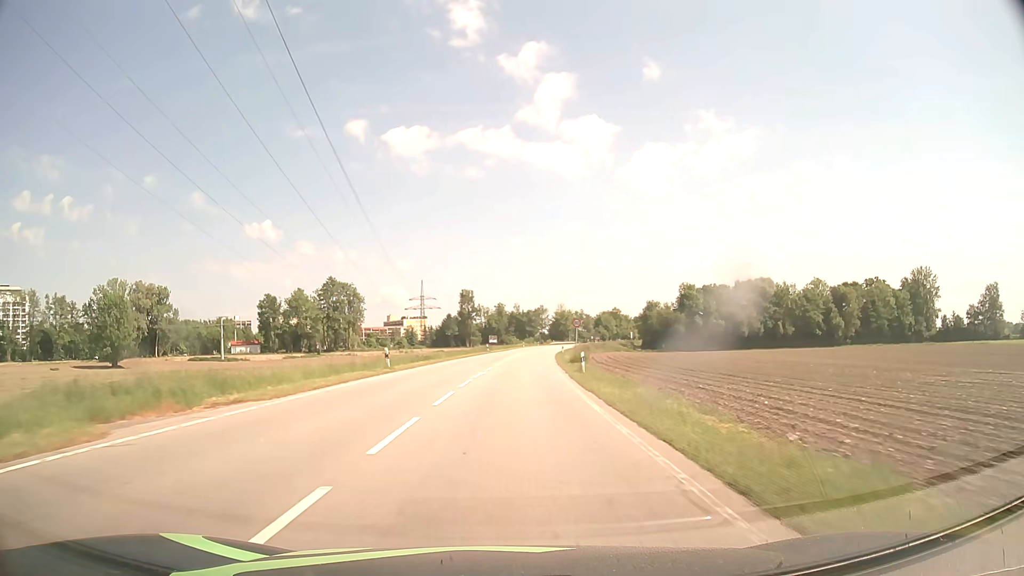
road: secondary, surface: asphalt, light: Day
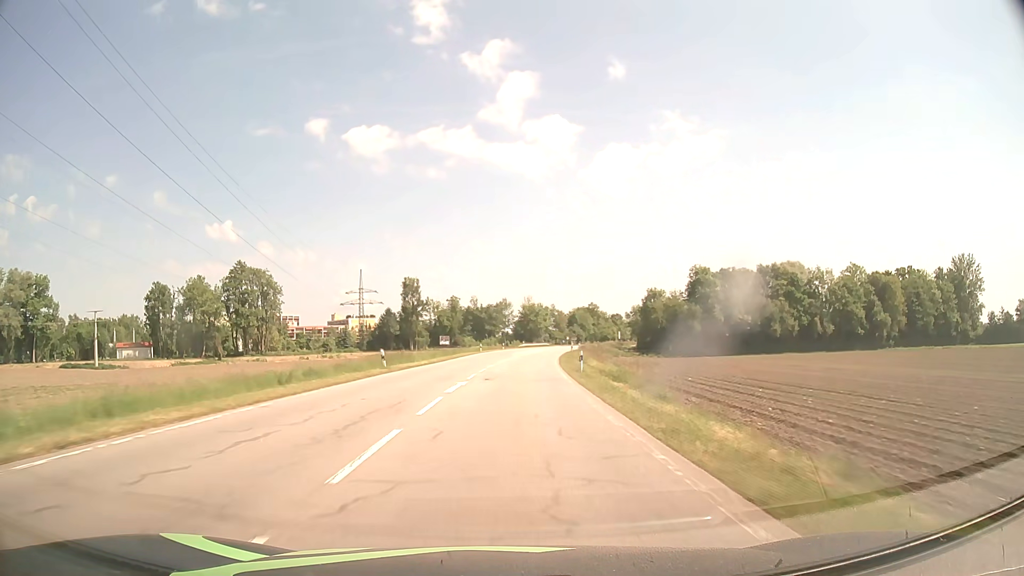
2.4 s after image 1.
(+1.6, +49.9) m; +3°
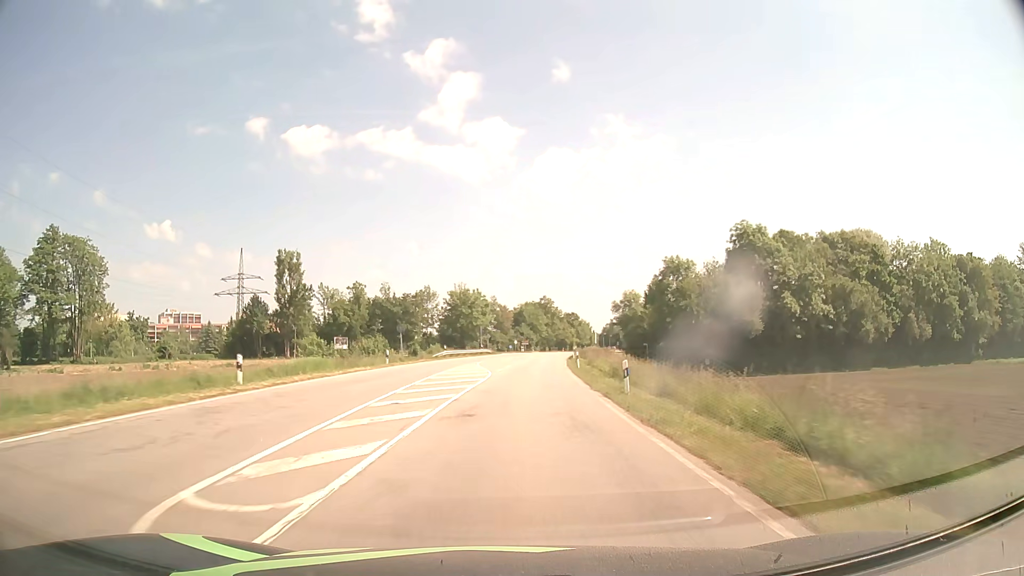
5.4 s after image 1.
(+2.7, +62.3) m; +5°
(0, +10) (0, +20) (+1, +30) (+1, +40) (+2, +50) (+3, +60) (+4, +70) (+5, +80) (+6, +90) (+8, +100) m
